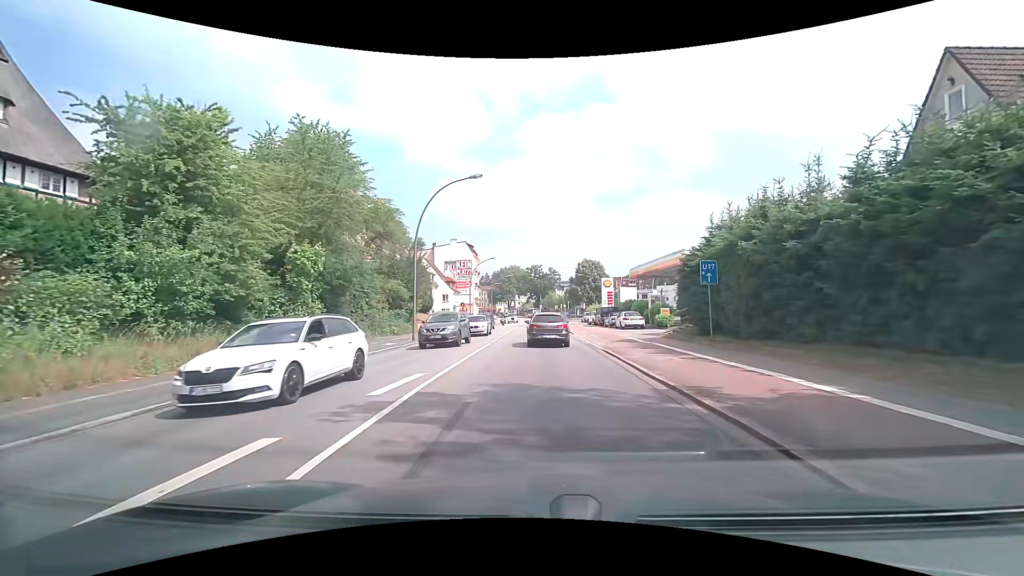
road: secondary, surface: asphalt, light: Day
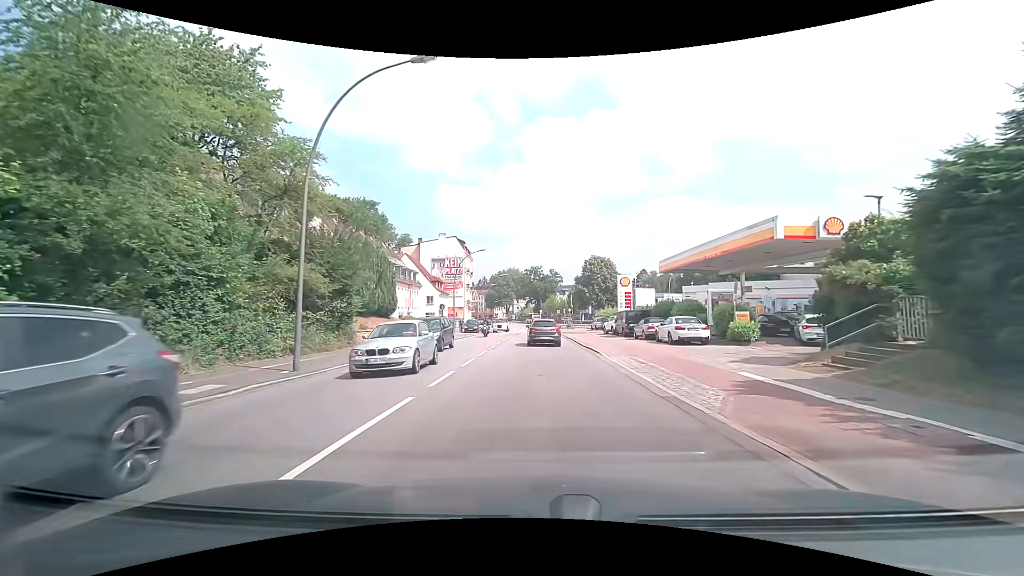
(0.0, +14.9) m; 0°
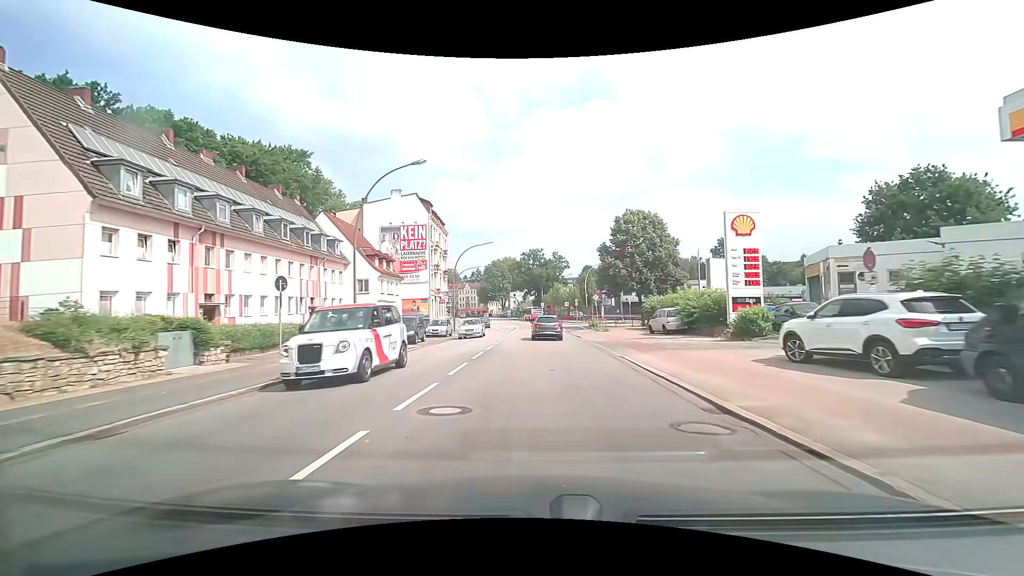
(-0.1, +34.1) m; 0°
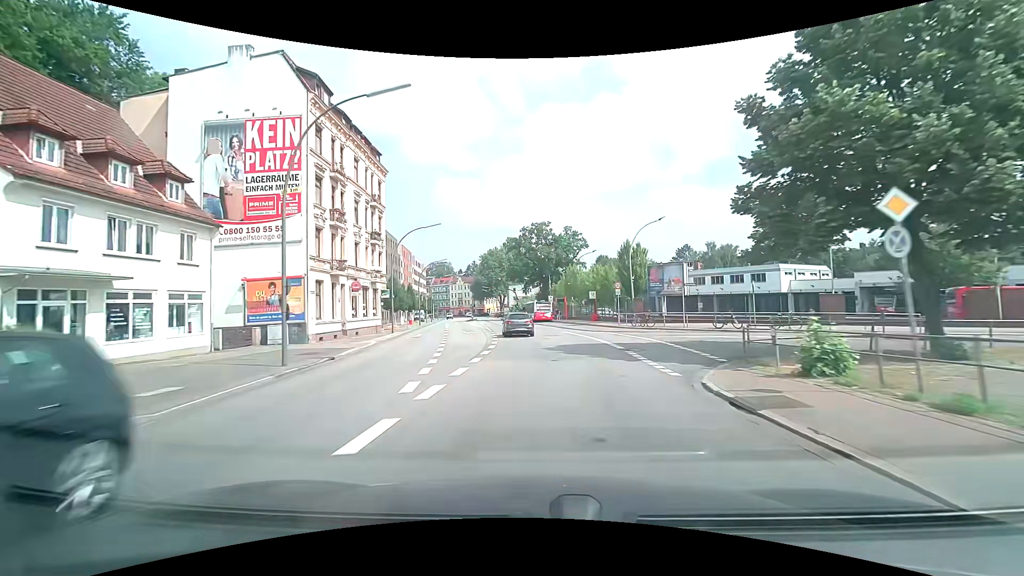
(+0.2, +37.9) m; 0°
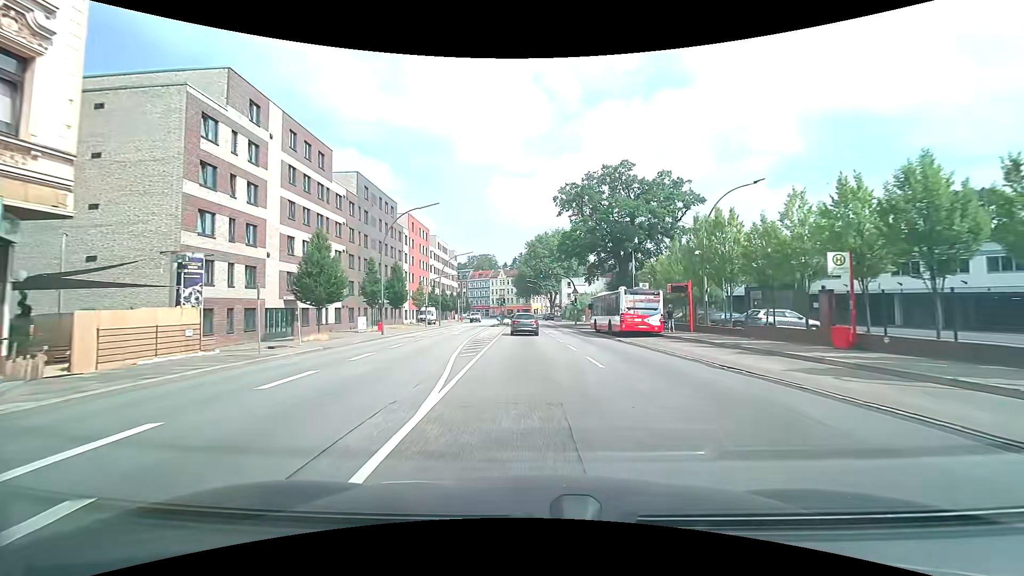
(-1.8, +38.7) m; -6°
(0, +10) (-1, +20) (-1, +30) (-1, +40) (-2, +50) (-2, +60) (-2, +70) (-3, +80) (-3, +90) (-3, +100) m
